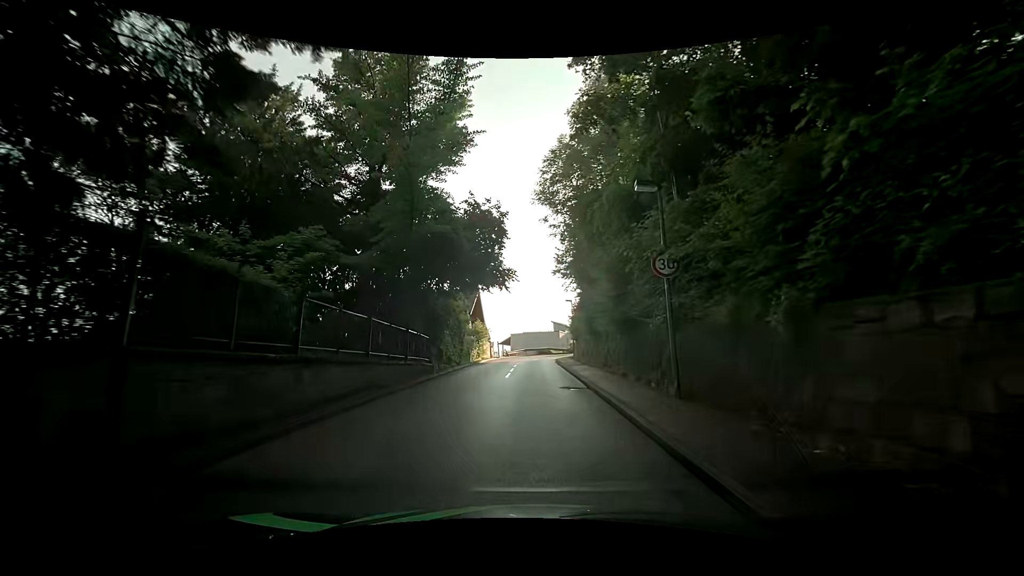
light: Day
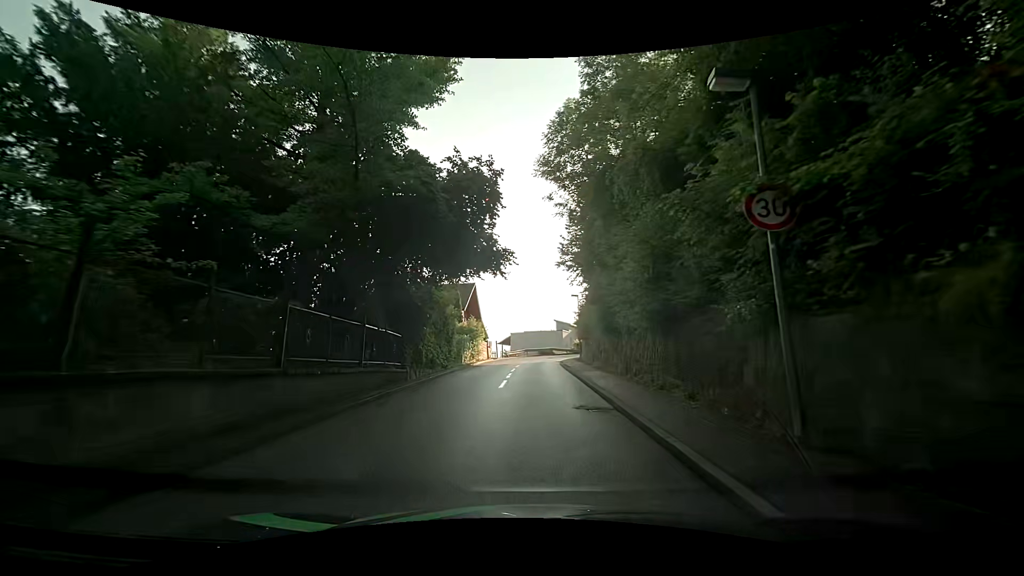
(0.0, +4.5) m; -1°
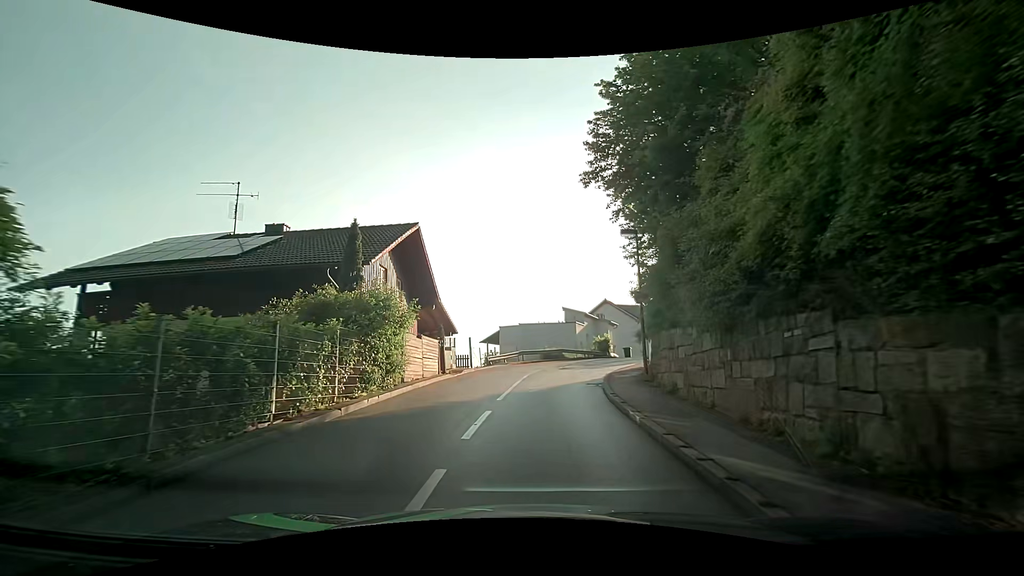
(+0.3, +21.4) m; 0°
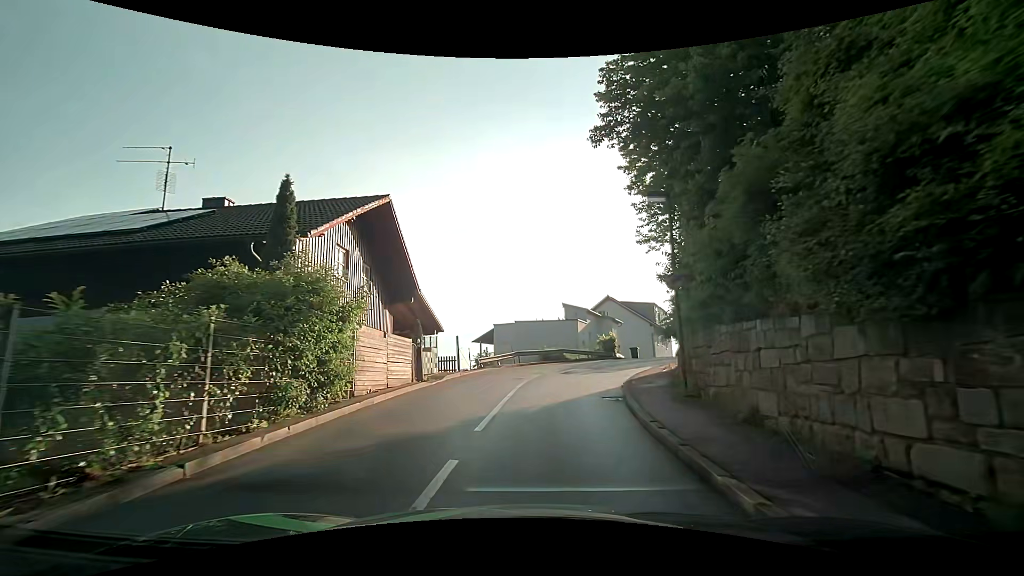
(0.0, +4.1) m; 0°
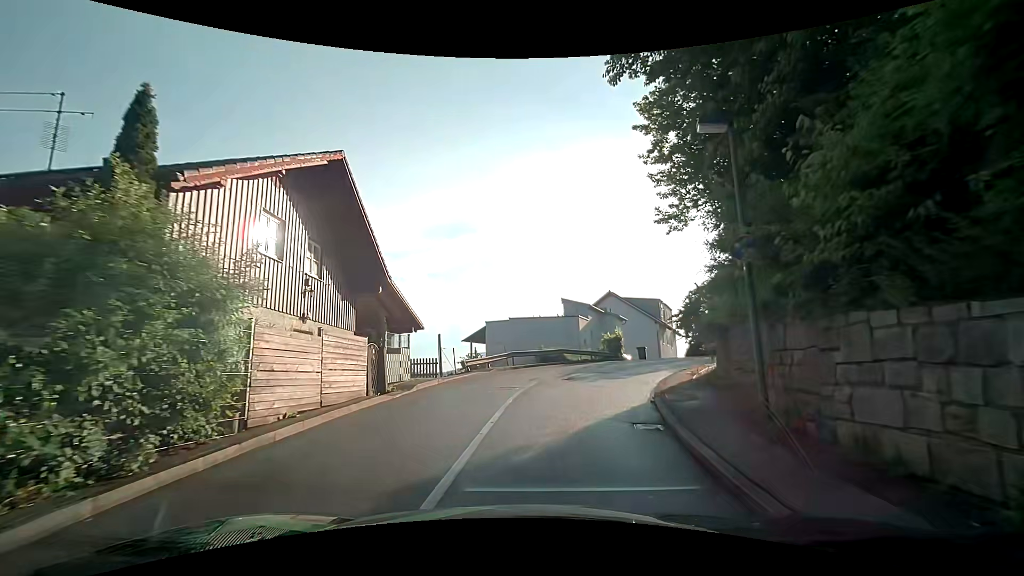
(+0.1, +4.1) m; +1°
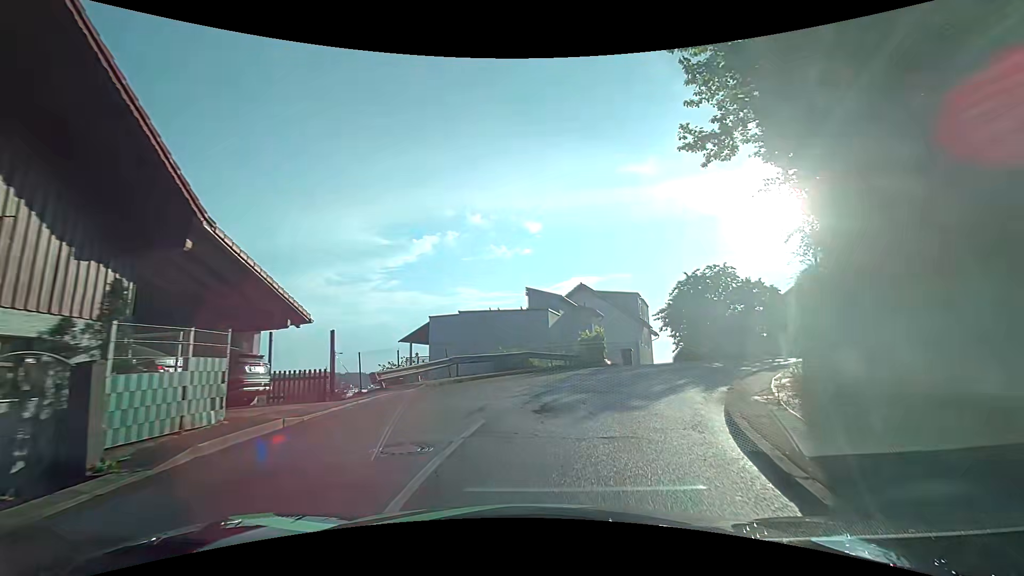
(+0.2, +8.1) m; +4°
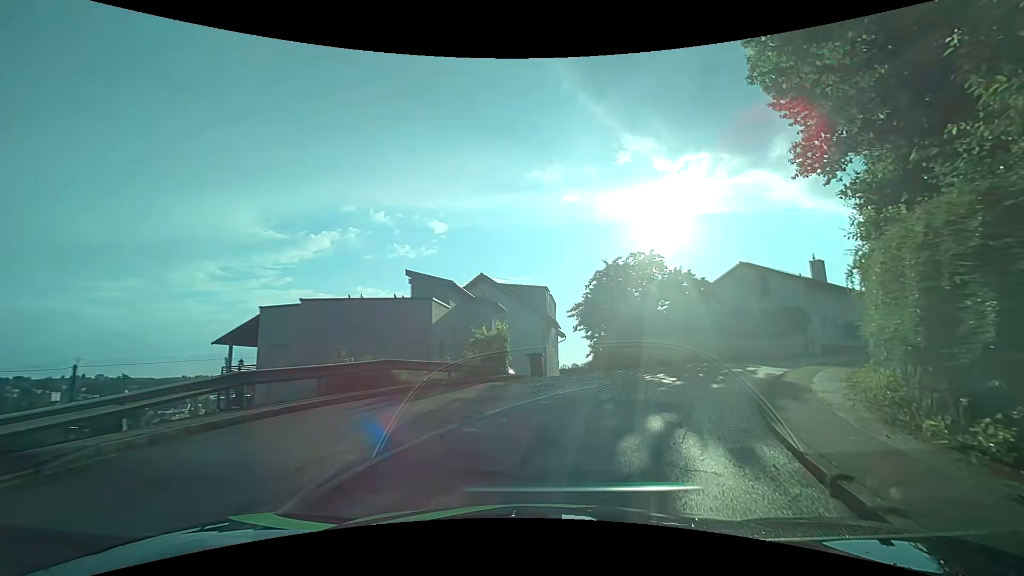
(+0.6, +7.8) m; +11°
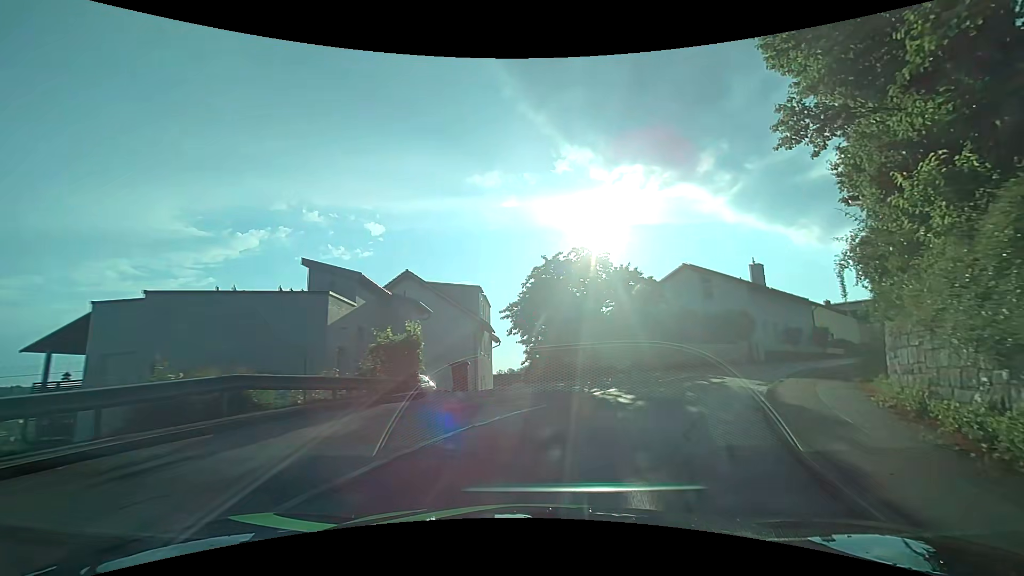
(+0.2, +3.8) m; +6°
(+2, +10) (+6, +19) (+13, +26) (+20, +33) (+27, +40) (+35, +47) (+42, +54) (+50, +60) (+57, +67) (+65, +73) m
